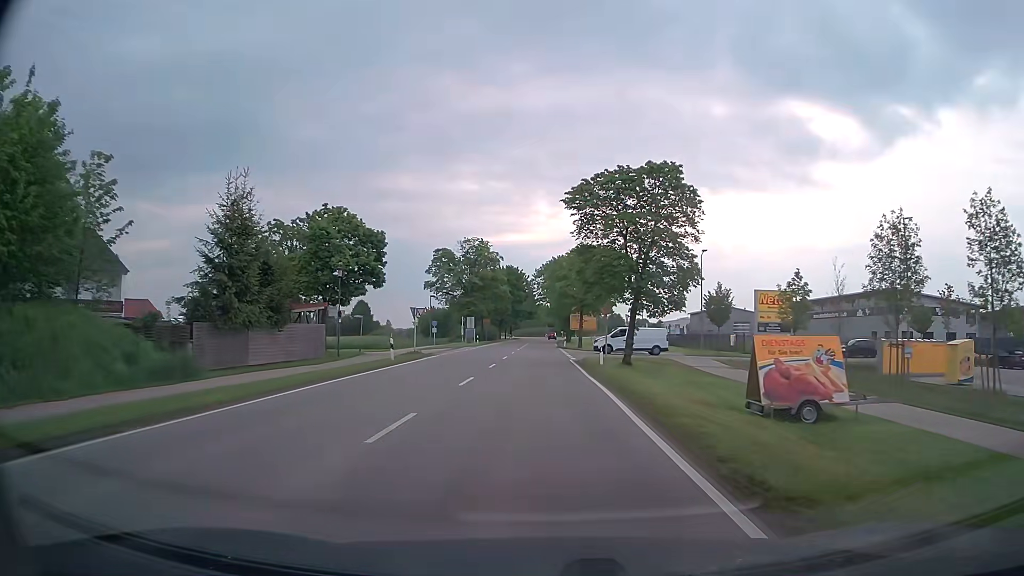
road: tertiary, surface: asphalt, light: Day
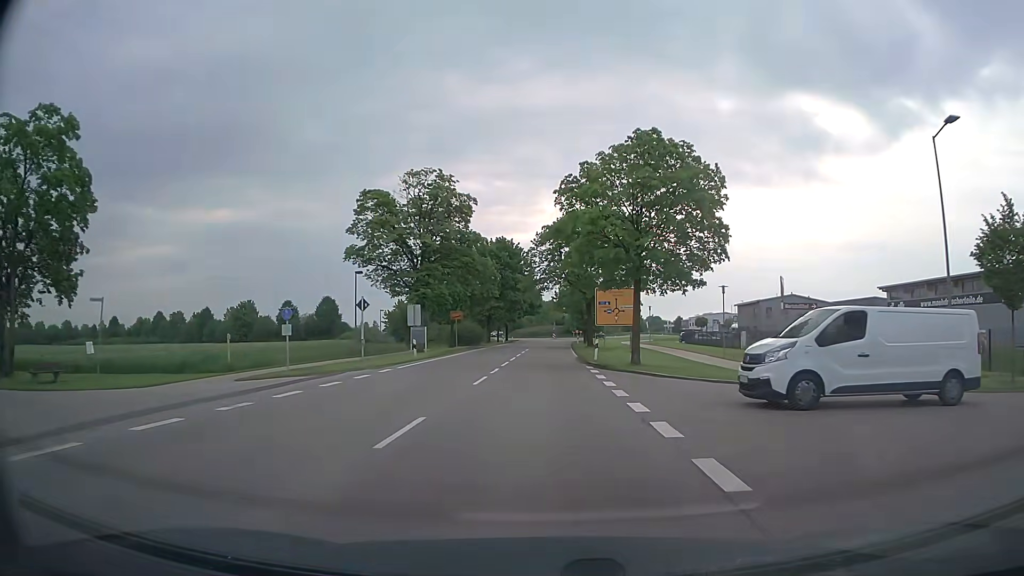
(+0.4, +36.3) m; +1°
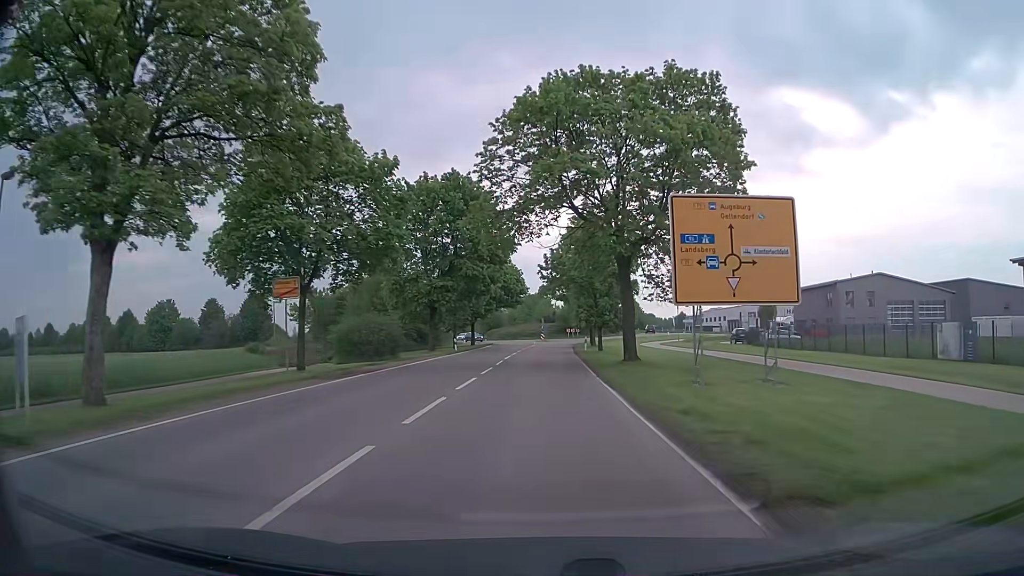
(0.0, +35.7) m; 0°
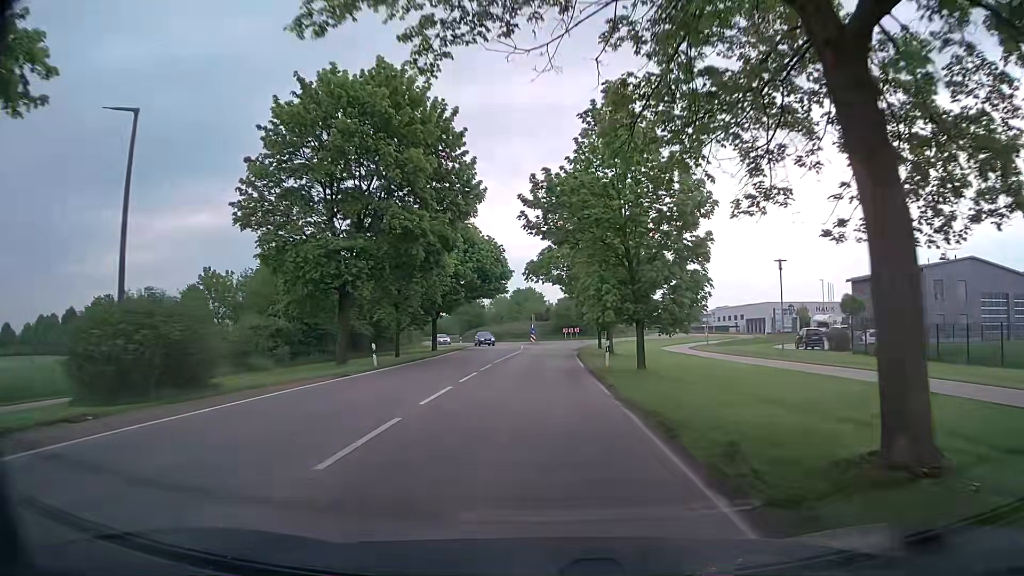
(+0.3, +21.3) m; +1°
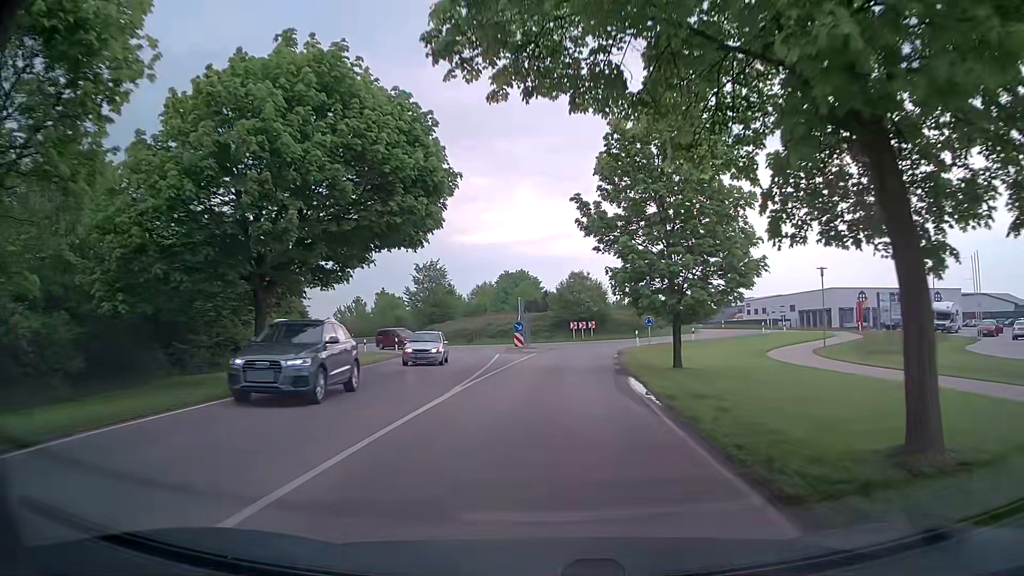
(0.0, +32.5) m; 0°
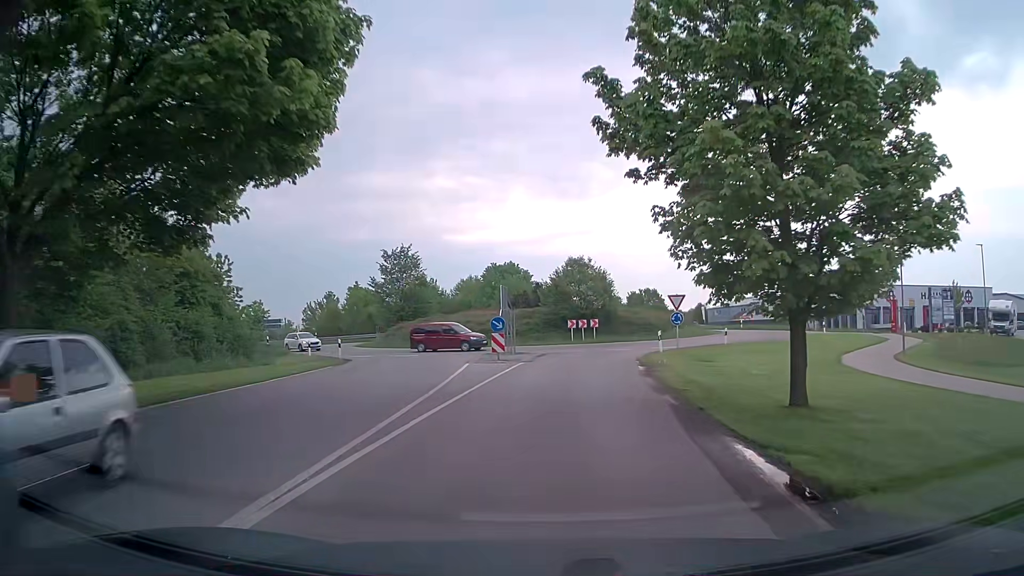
(0.0, +11.1) m; +1°
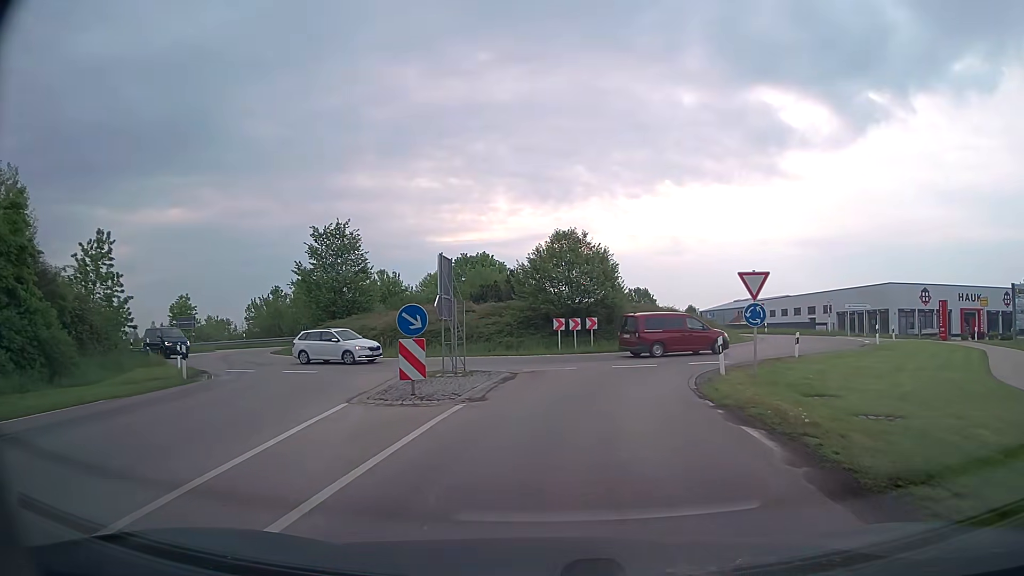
(0.0, +13.9) m; +1°
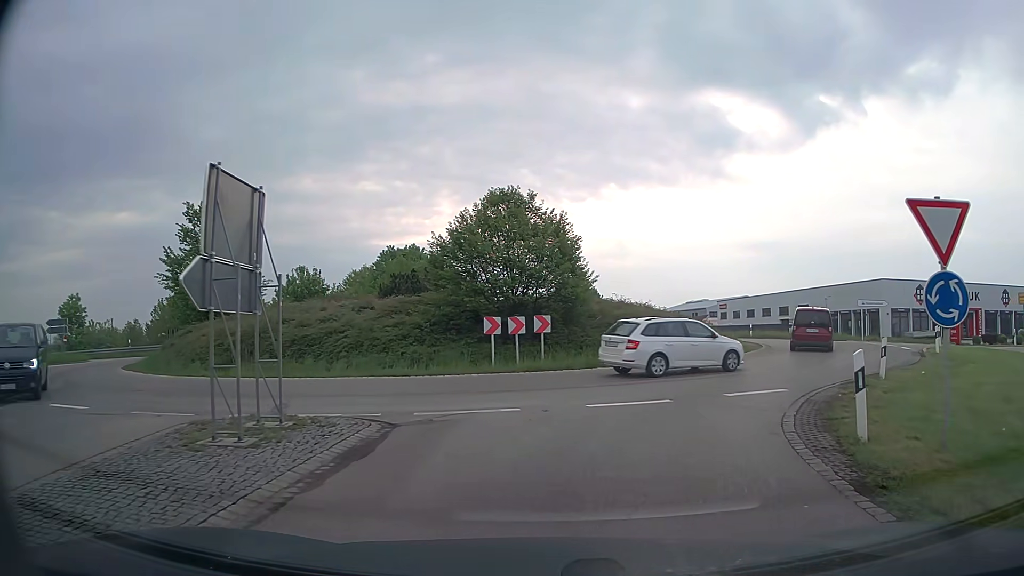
(+0.3, +10.5) m; +4°
(+1, +10) (+6, +19) (+11, +27) (+12, +37) (+9, +47) (+6, +56) (+4, +66) (+3, +76) (+2, +86) (+2, +96) m
